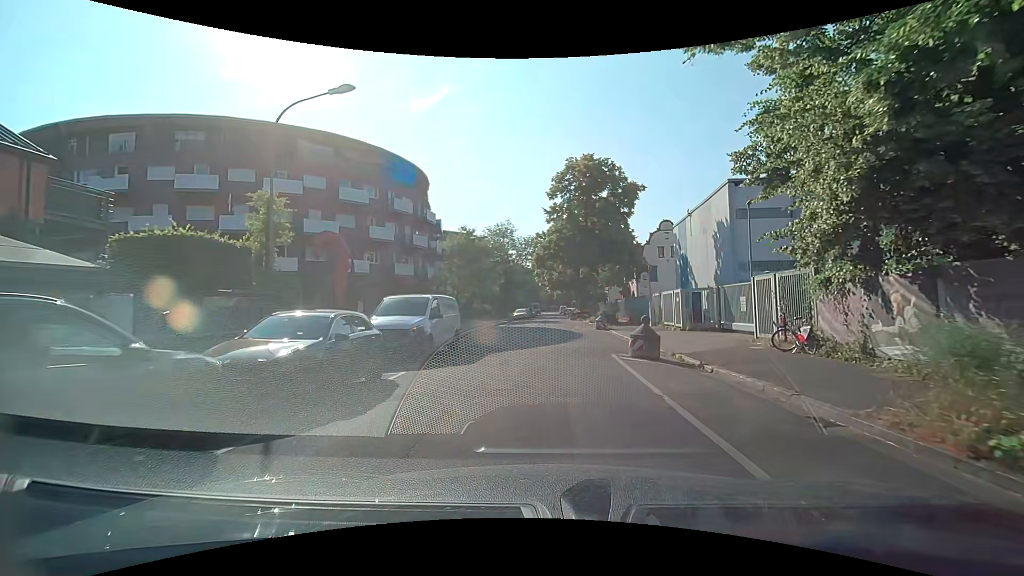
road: residential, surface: asphalt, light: Day
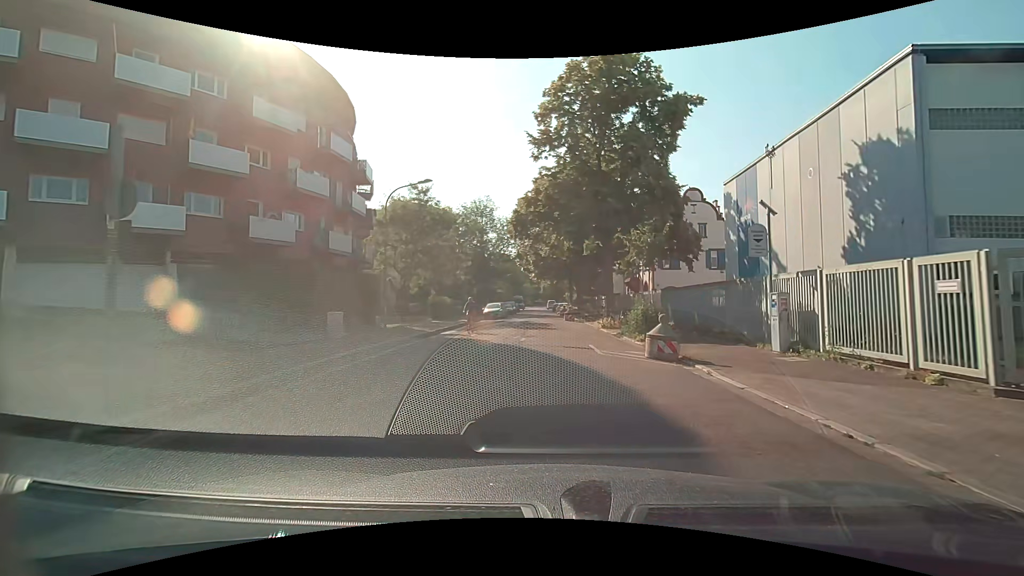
(+0.6, +19.1) m; +3°
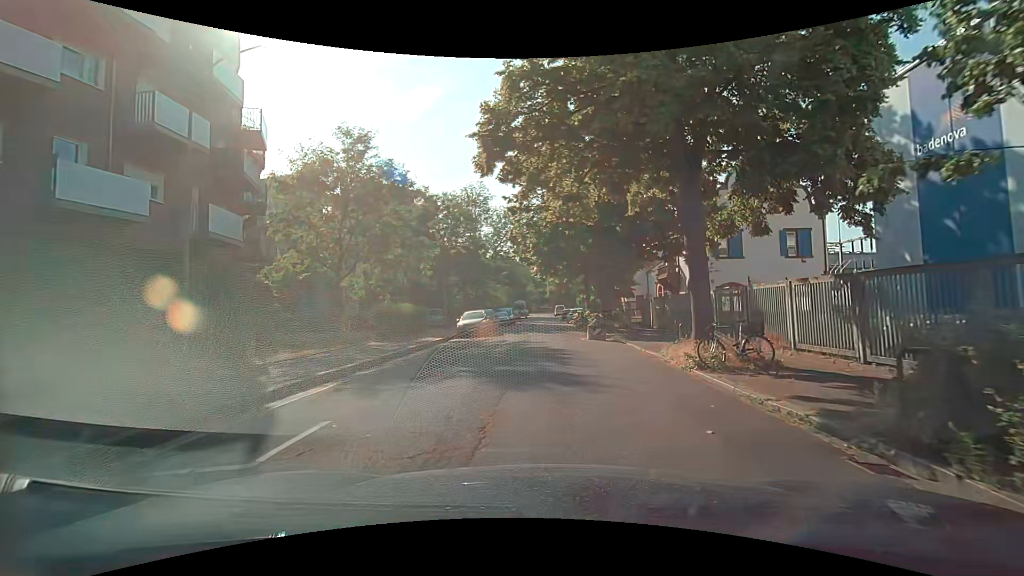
(+0.1, +15.9) m; 0°
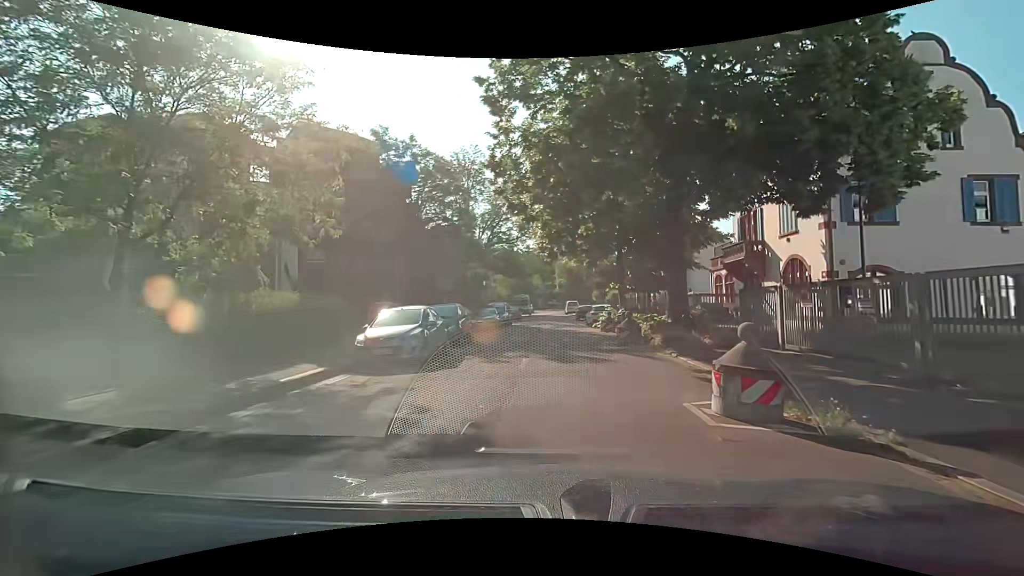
(-0.3, +15.8) m; -3°
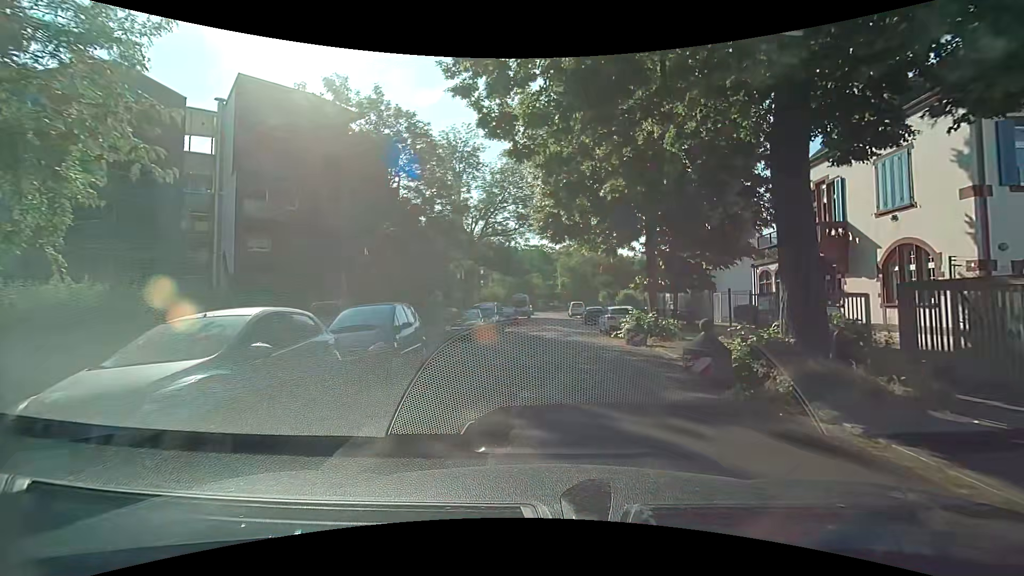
(+0.1, +7.8) m; +2°
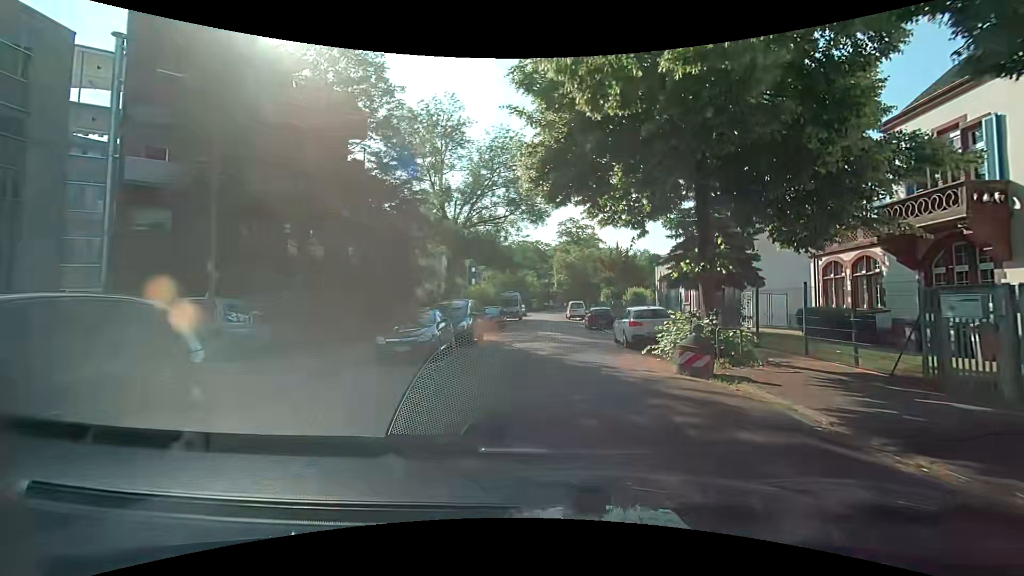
(-0.1, +7.8) m; 0°
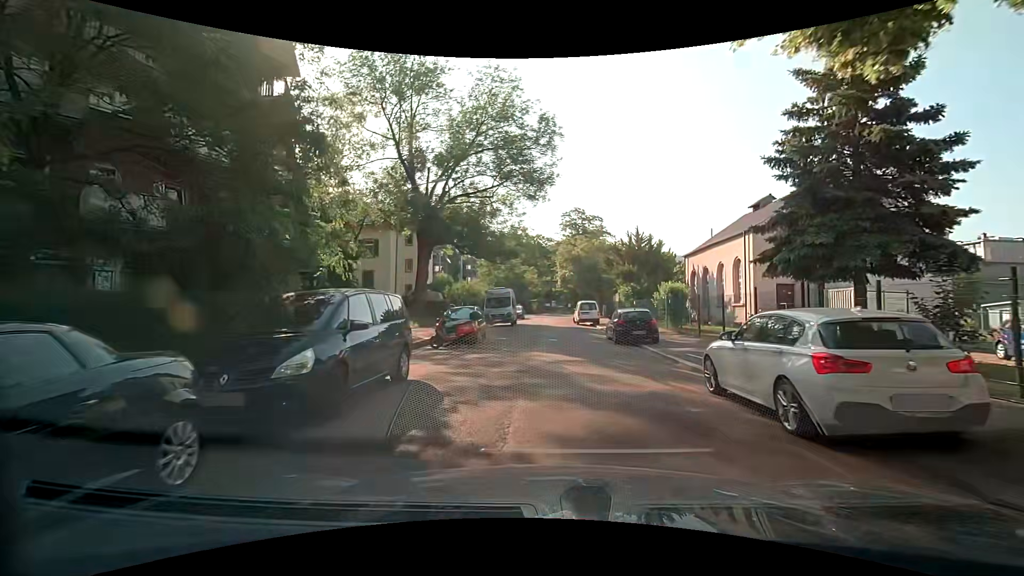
(+0.2, +11.7) m; +1°
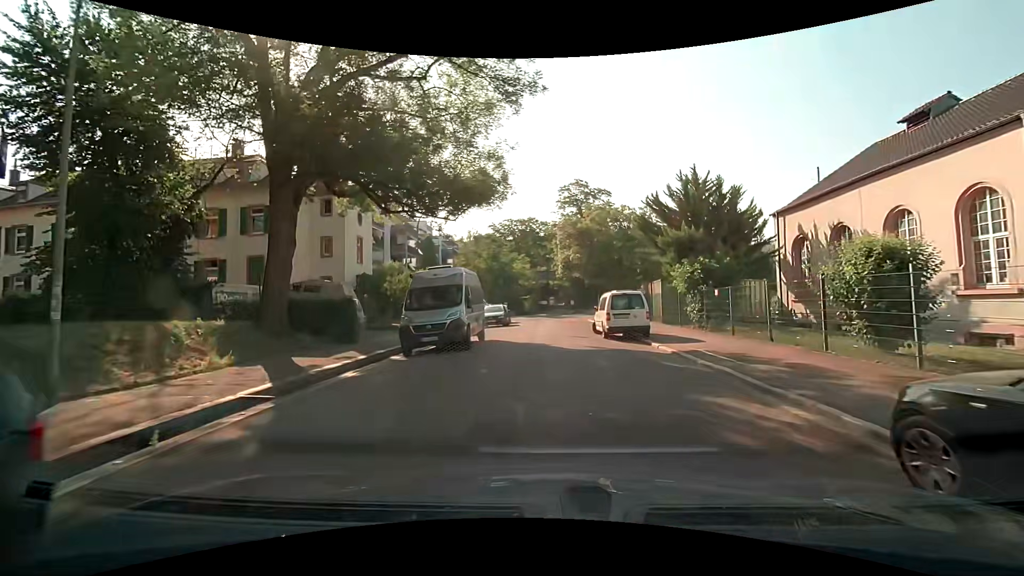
(+0.1, +19.1) m; 0°
